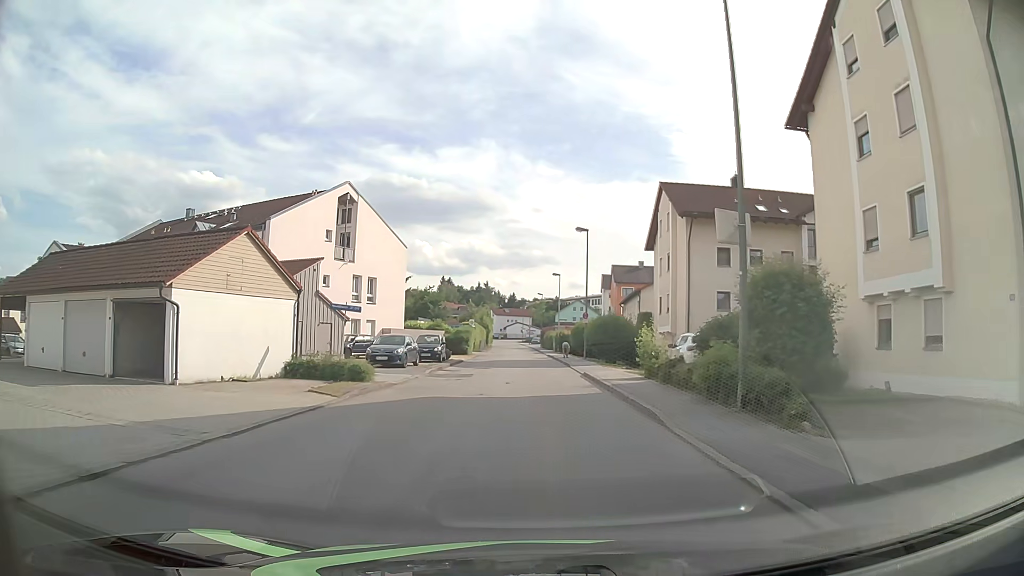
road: unclassified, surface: asphalt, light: Day
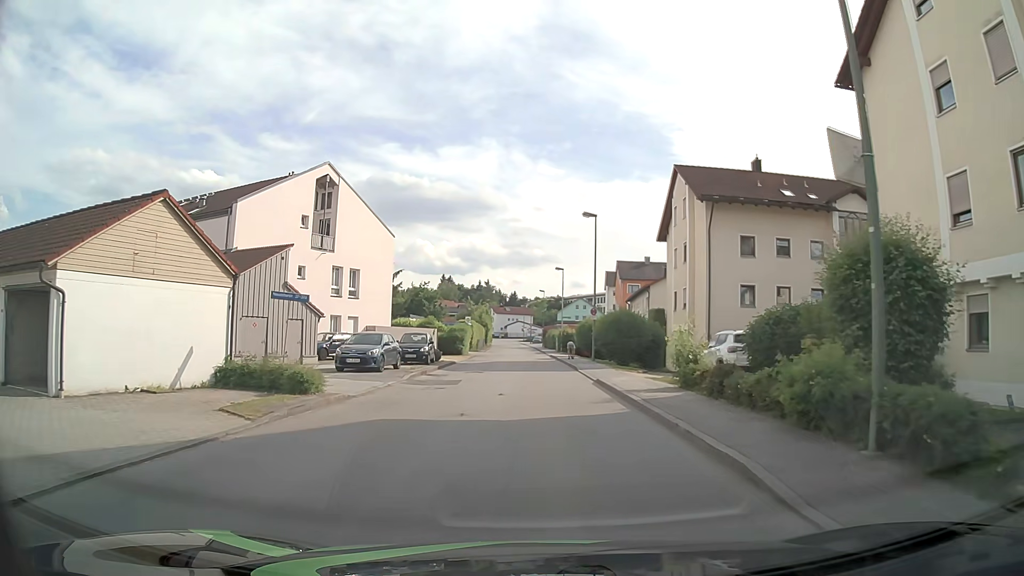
(0.0, +4.8) m; 0°
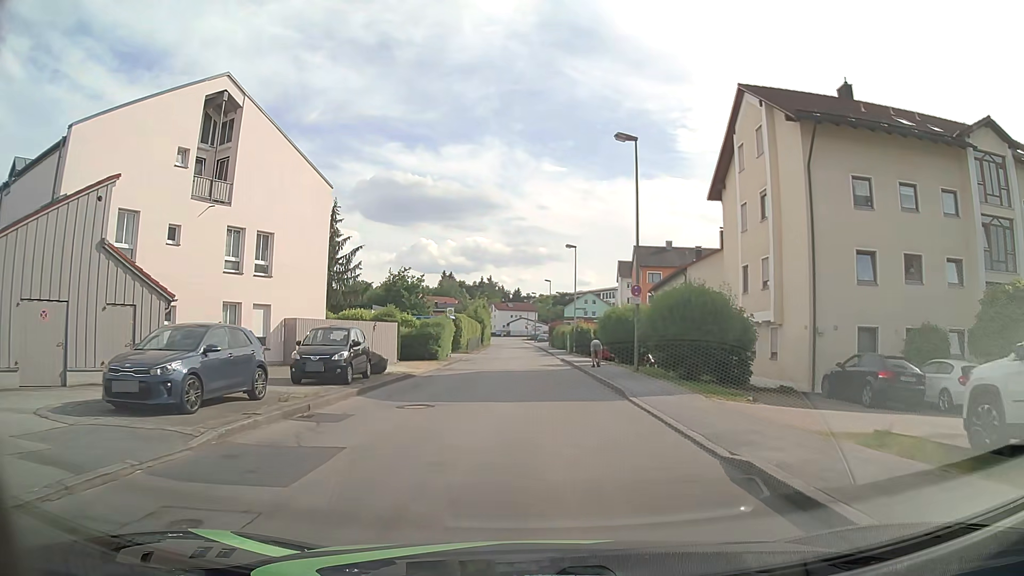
(-0.1, +14.3) m; -1°
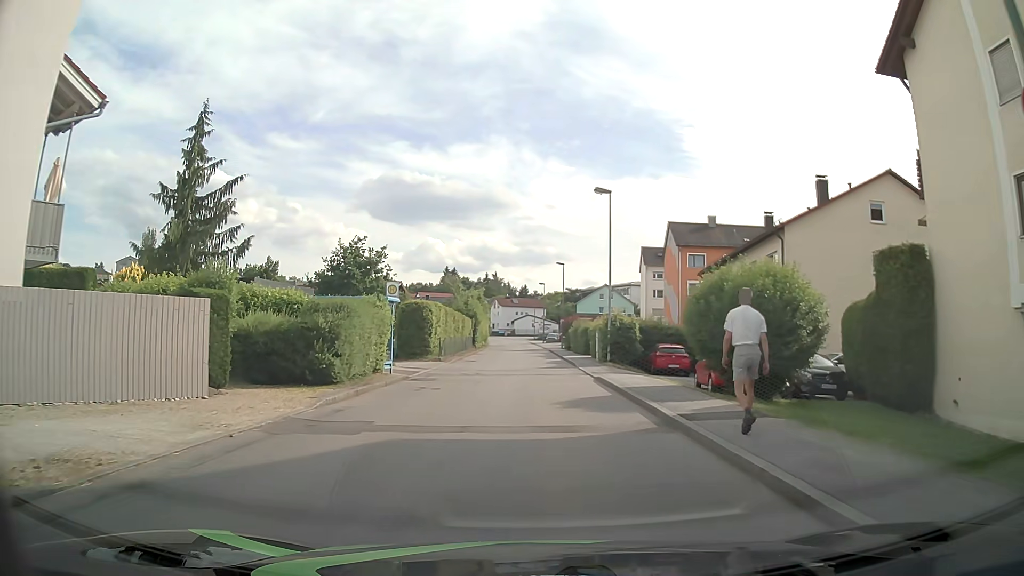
(0.0, +19.1) m; 0°
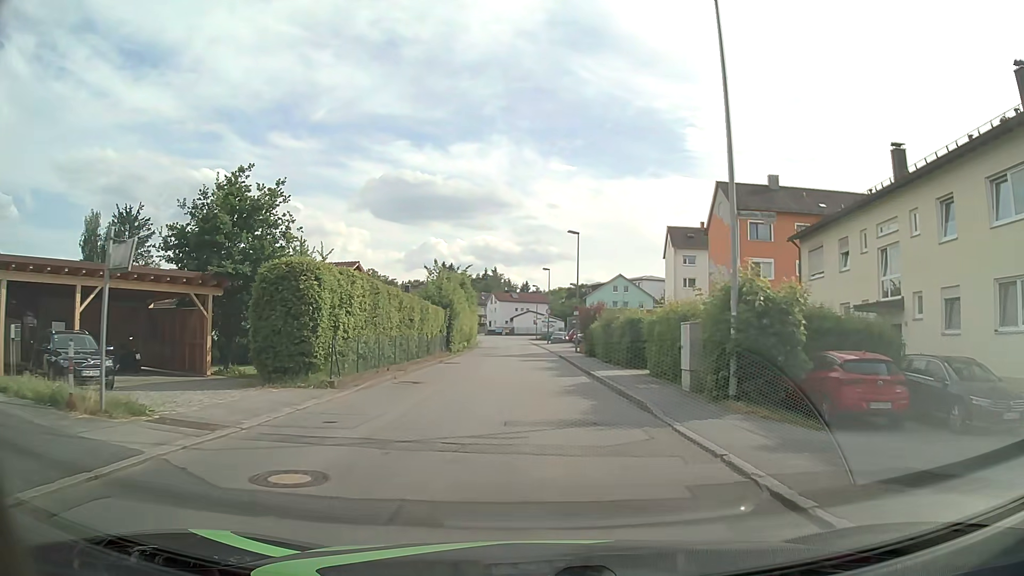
(-0.2, +19.1) m; 0°
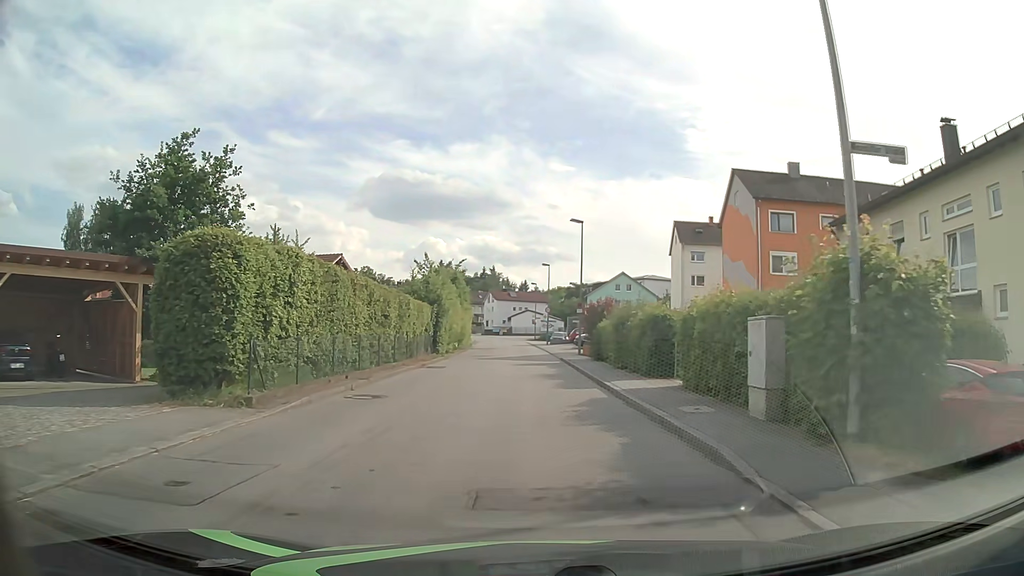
(0.0, +4.8) m; 0°
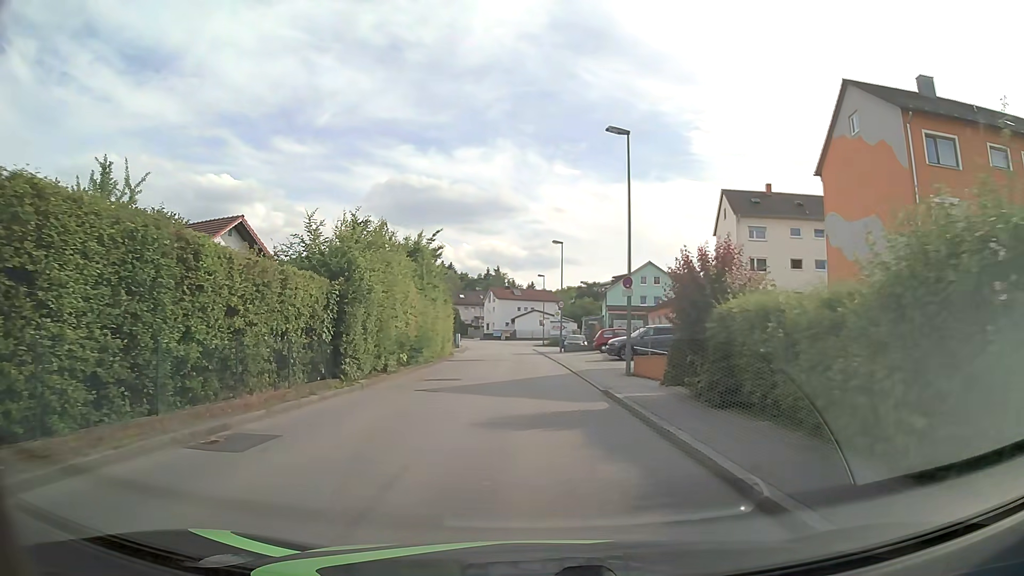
(-0.1, +19.1) m; -1°
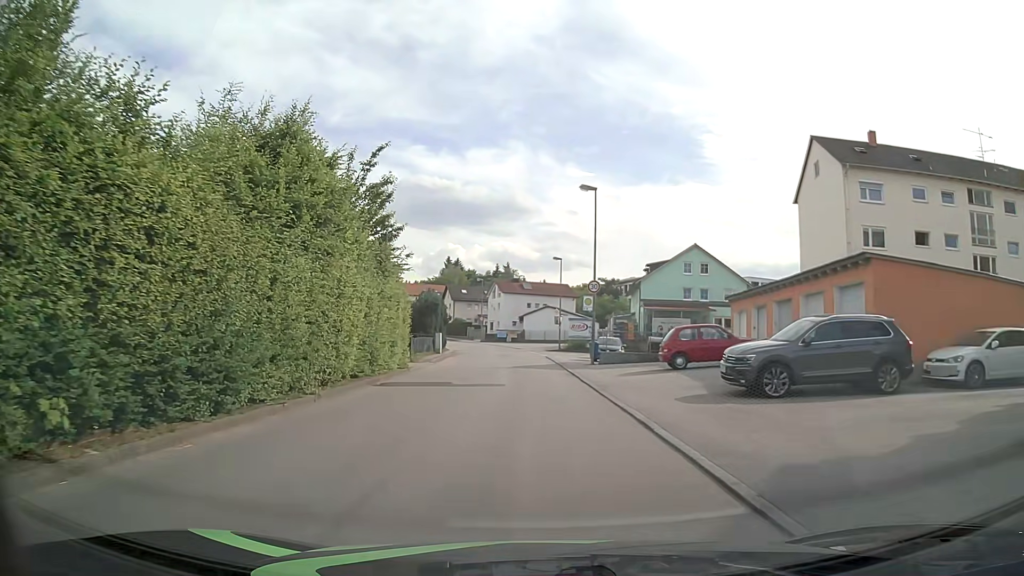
(-0.2, +19.1) m; -1°
(0, +10) (0, +20) (-1, +30) (-1, +40) (-2, +50) (-3, +60) (-5, +70) (-7, +79) (-10, +89) (-14, +98) m
